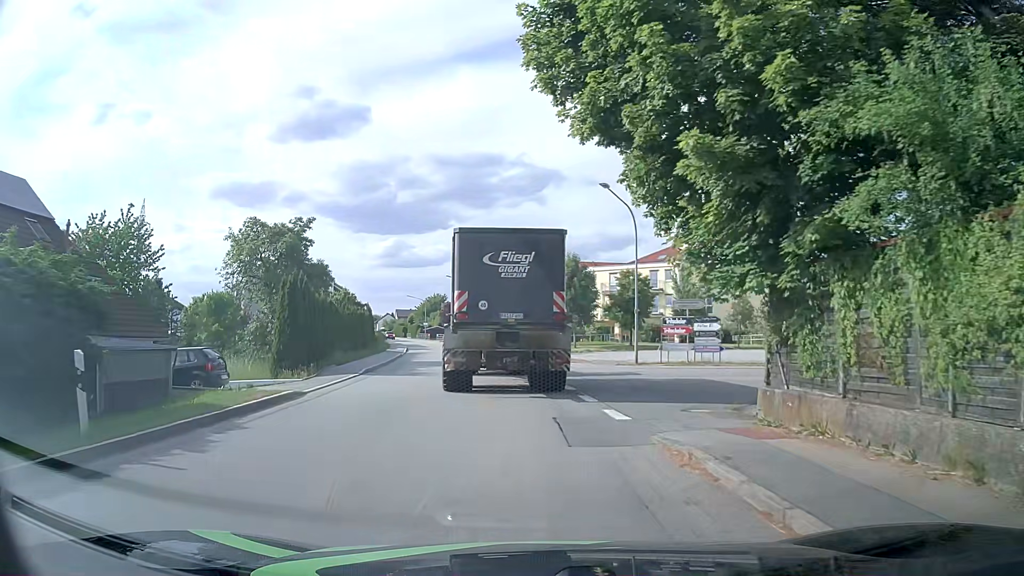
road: tertiary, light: Day
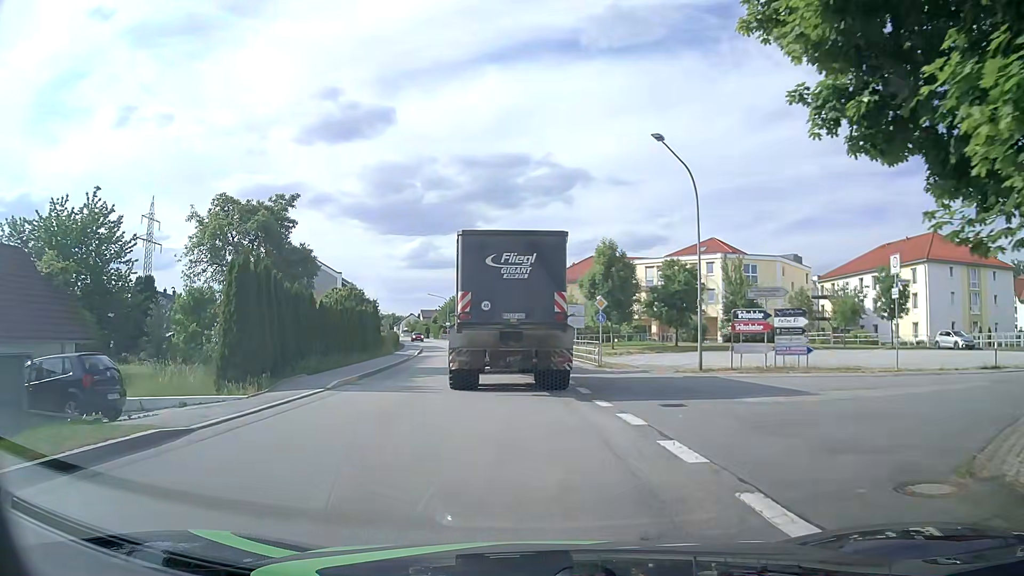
(-0.1, +7.0) m; -2°
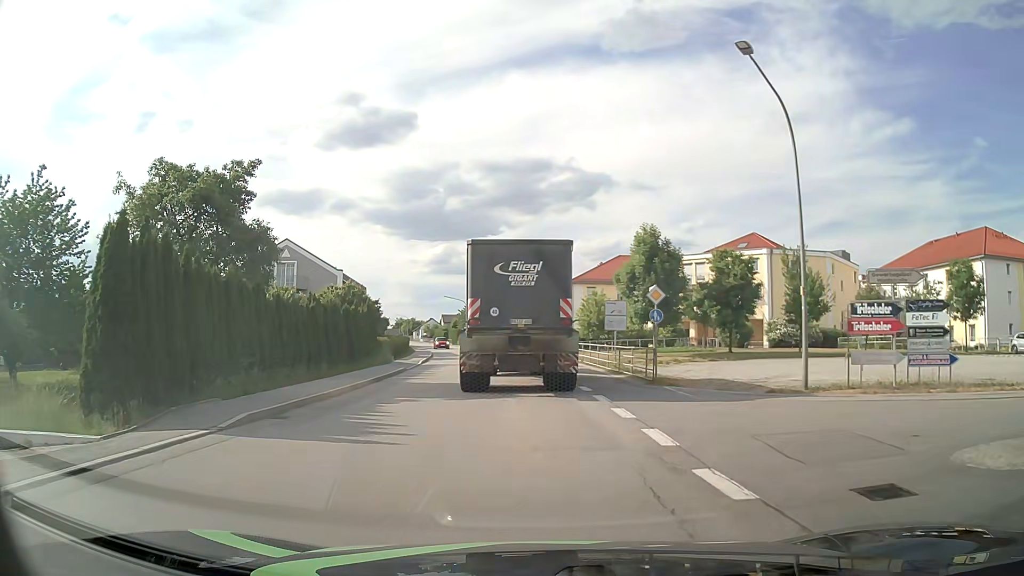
(-0.1, +7.6) m; -3°
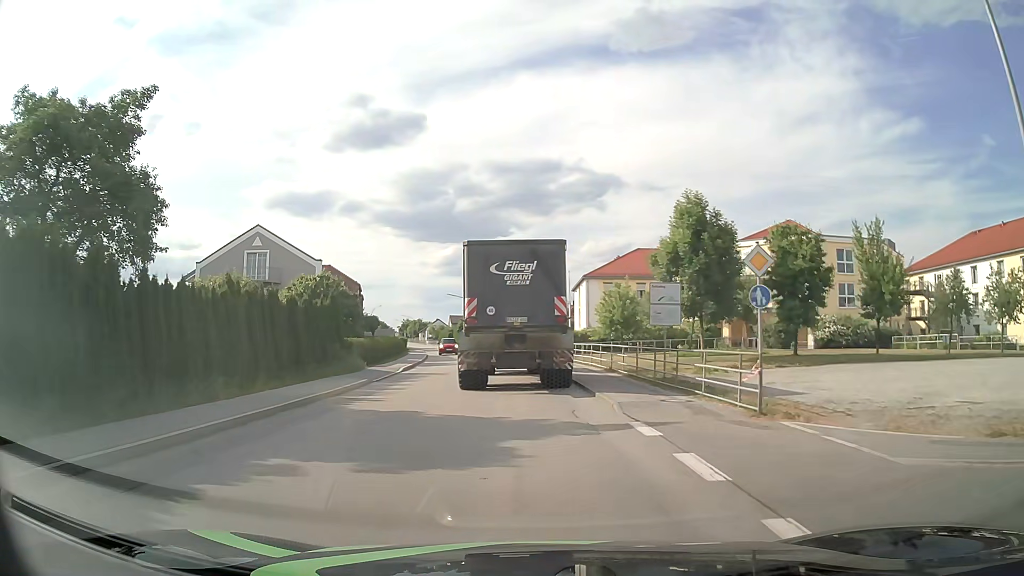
(0.0, +8.6) m; -1°
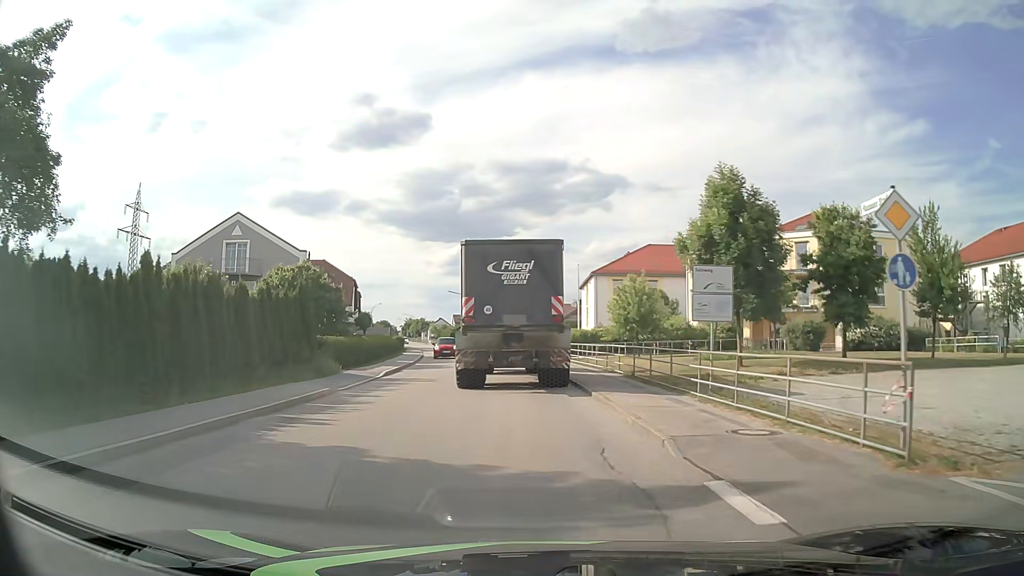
(0.0, +4.7) m; 0°
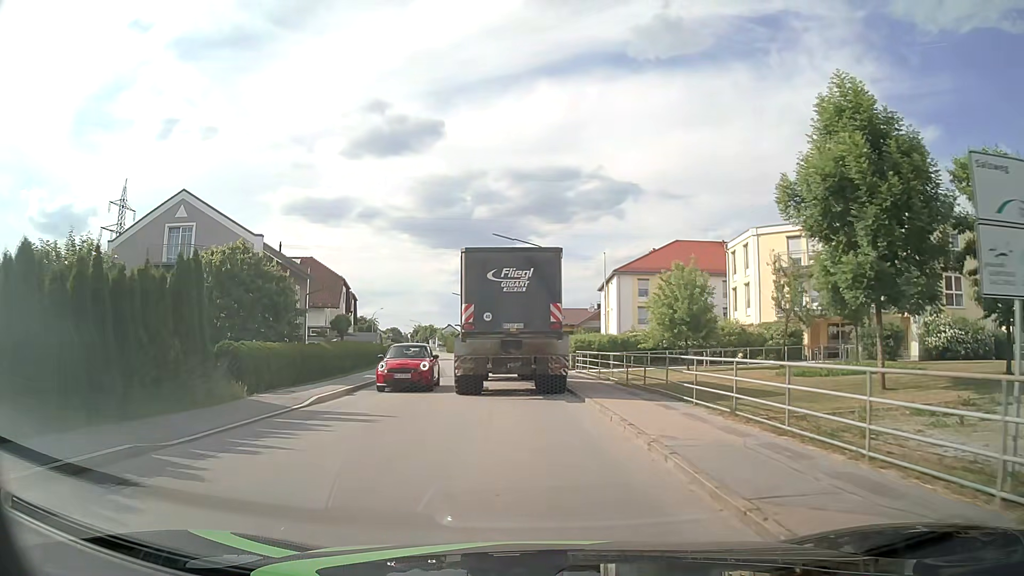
(-0.1, +9.8) m; -1°
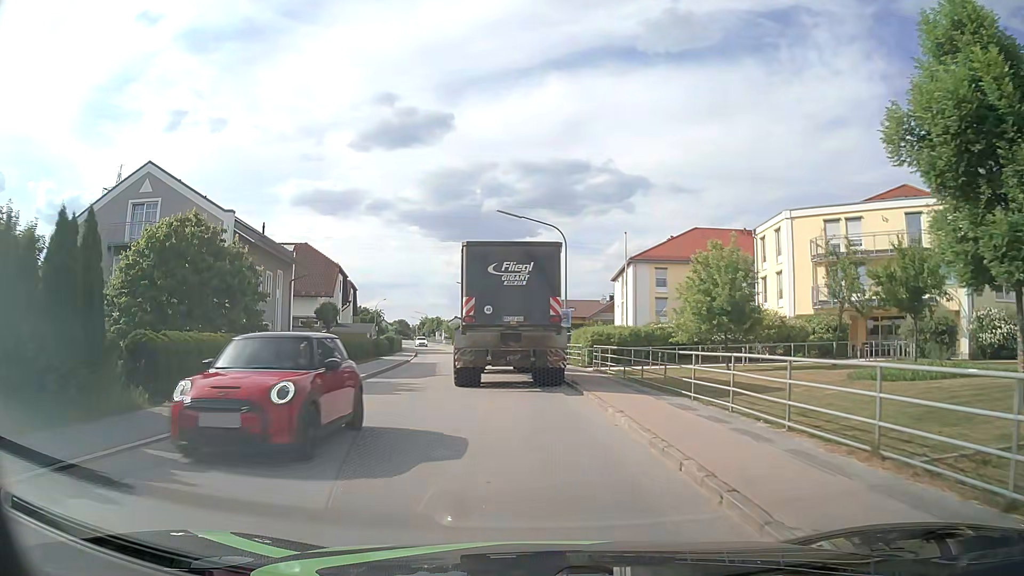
(-0.1, +4.9) m; 0°
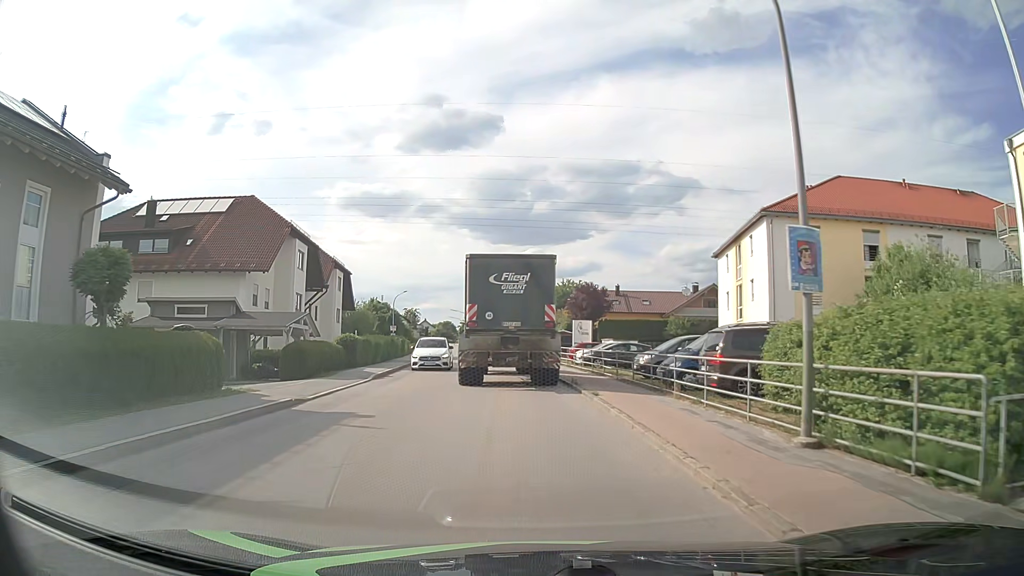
(-1.3, +25.8) m; -5°
(0, +10) (-1, +20) (-1, +30) (-2, +40) (-3, +50) (-5, +60) (-6, +70) (-7, +80) (-9, +89) (-11, +99) m
